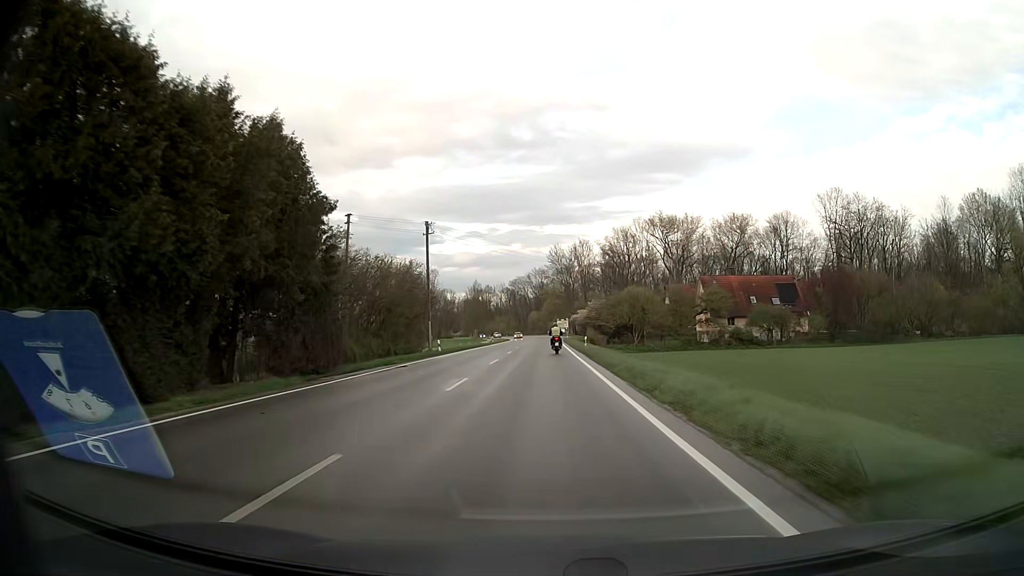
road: secondary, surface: asphalt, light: Day
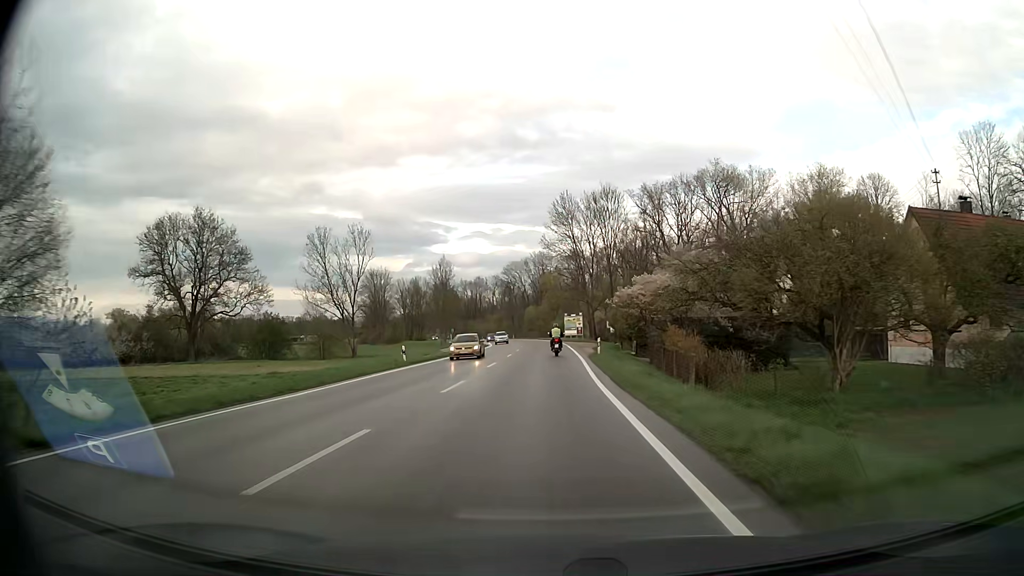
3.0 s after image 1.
(-0.1, +56.5) m; 0°
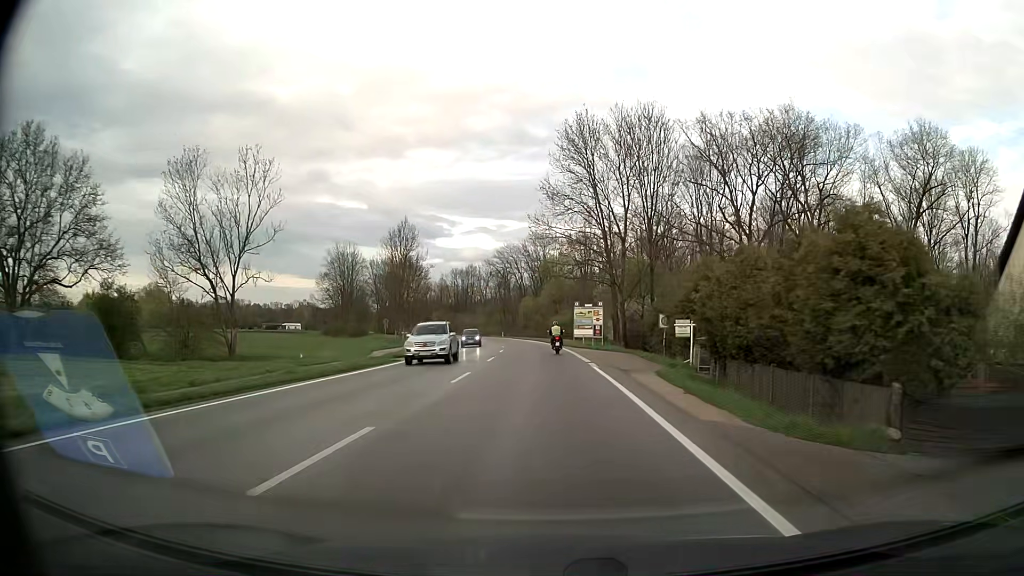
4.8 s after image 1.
(0.0, +33.8) m; 0°
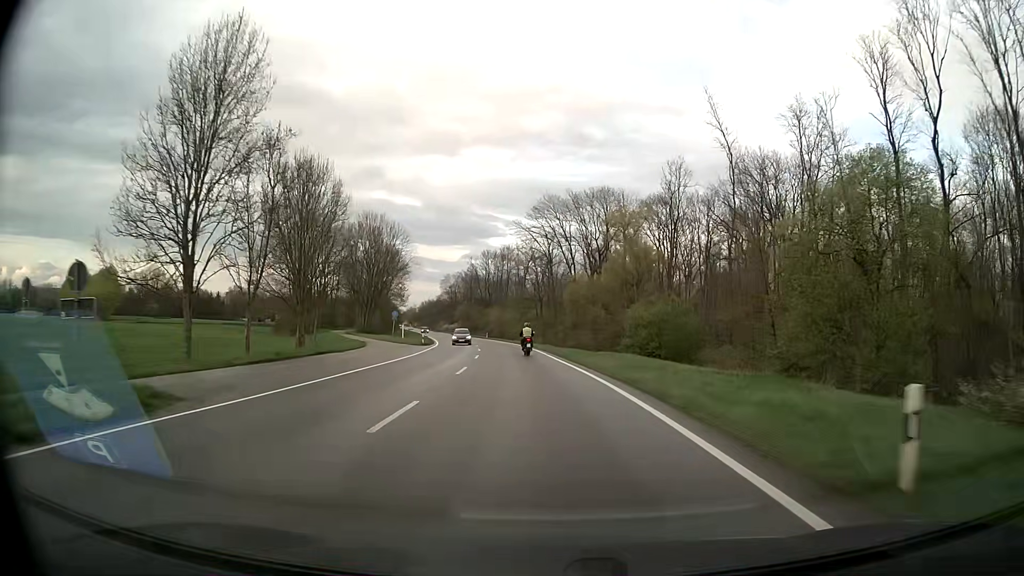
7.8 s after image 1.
(-1.5, +56.8) m; -4°
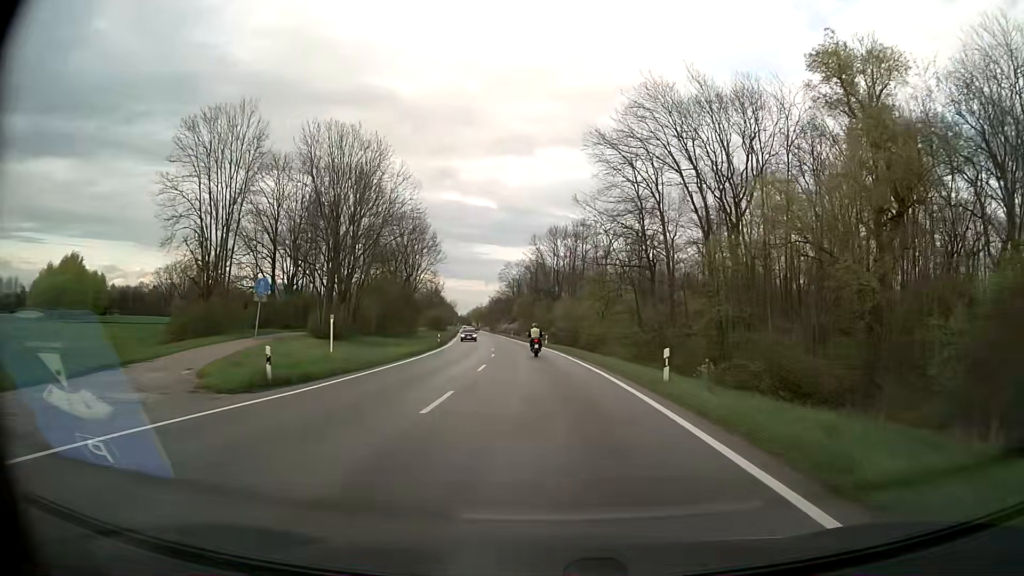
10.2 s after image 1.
(-2.7, +46.4) m; -6°
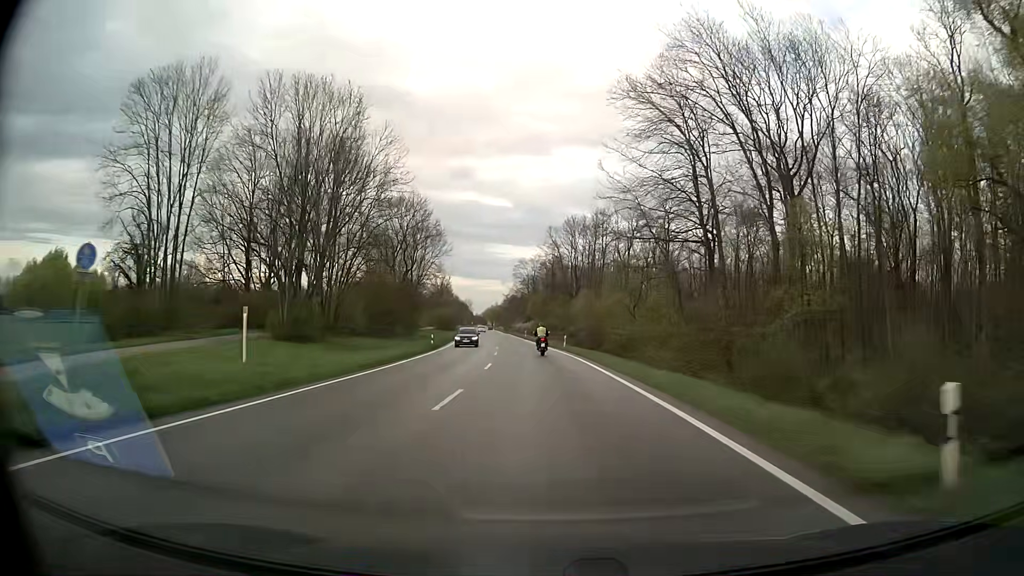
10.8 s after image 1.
(-0.2, +11.7) m; -2°
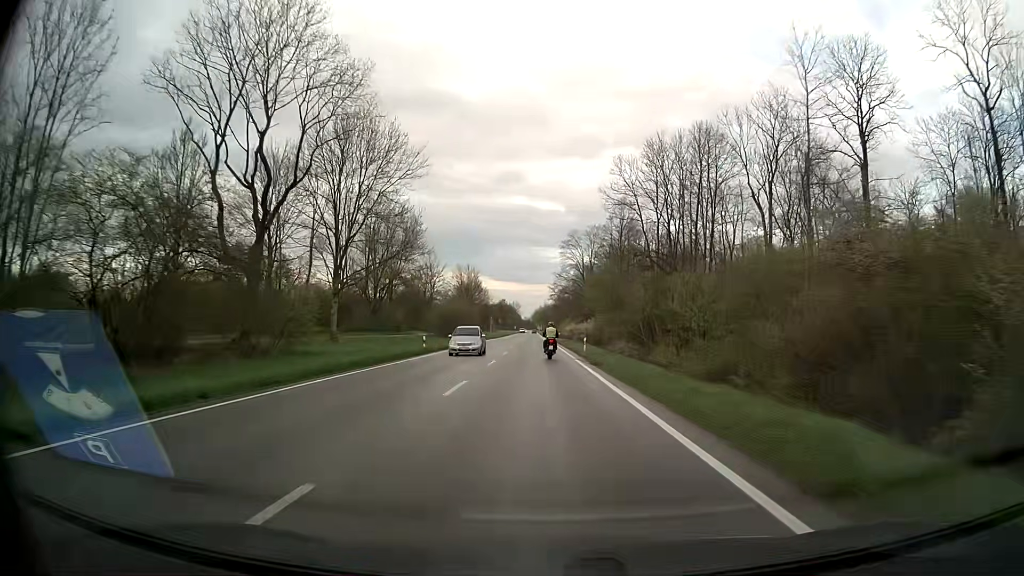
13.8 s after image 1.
(-2.2, +57.9) m; -5°
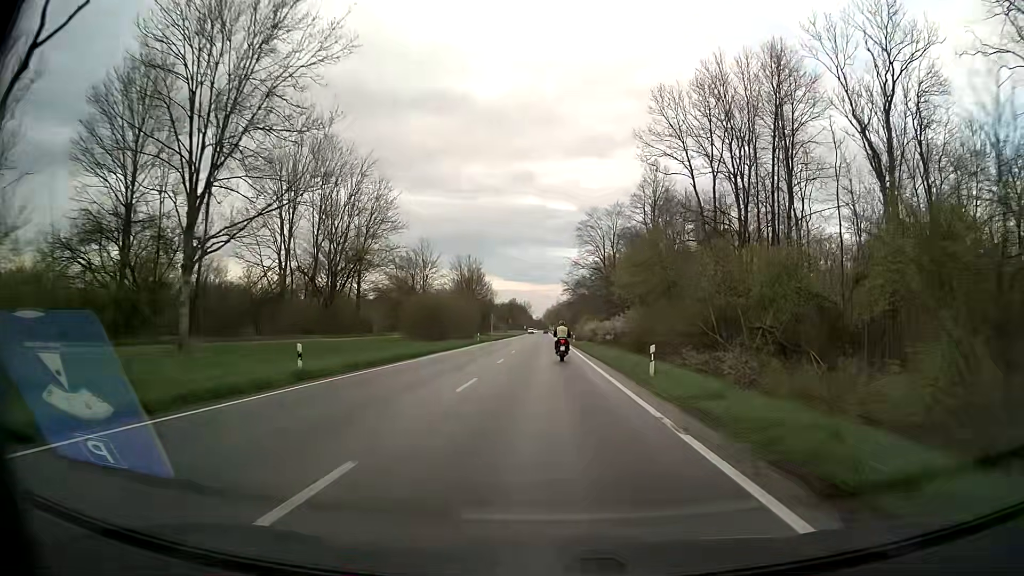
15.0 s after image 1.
(-0.2, +23.2) m; -1°
(0, +10) (0, +20) (0, +30) (0, +40) (0, +50) (0, +60) (0, +70) (0, +80) (0, +90) (-1, +100) m
